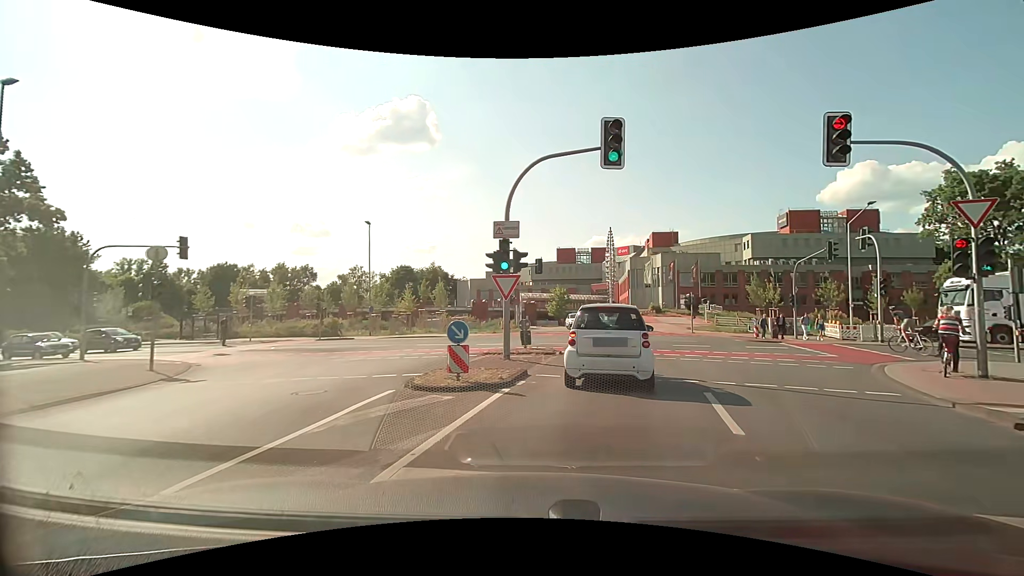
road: tertiary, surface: asphalt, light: Day
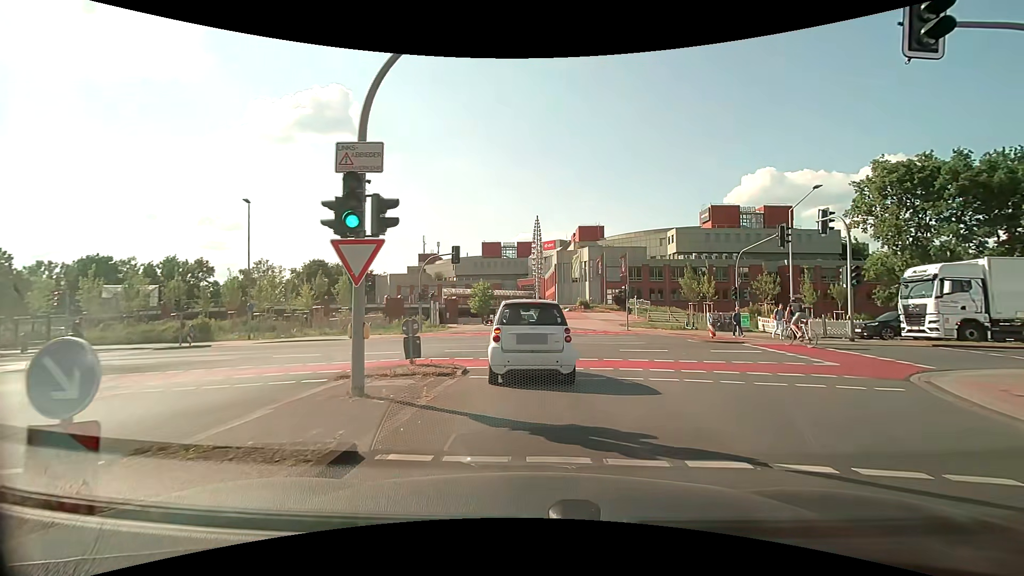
(+0.6, +6.2) m; +9°
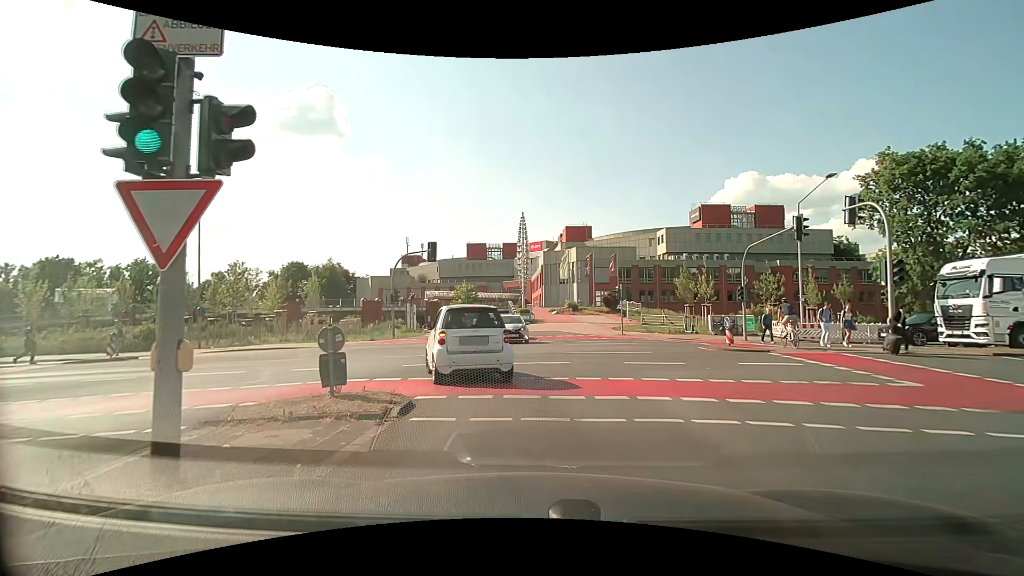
(+0.1, +3.6) m; +2°
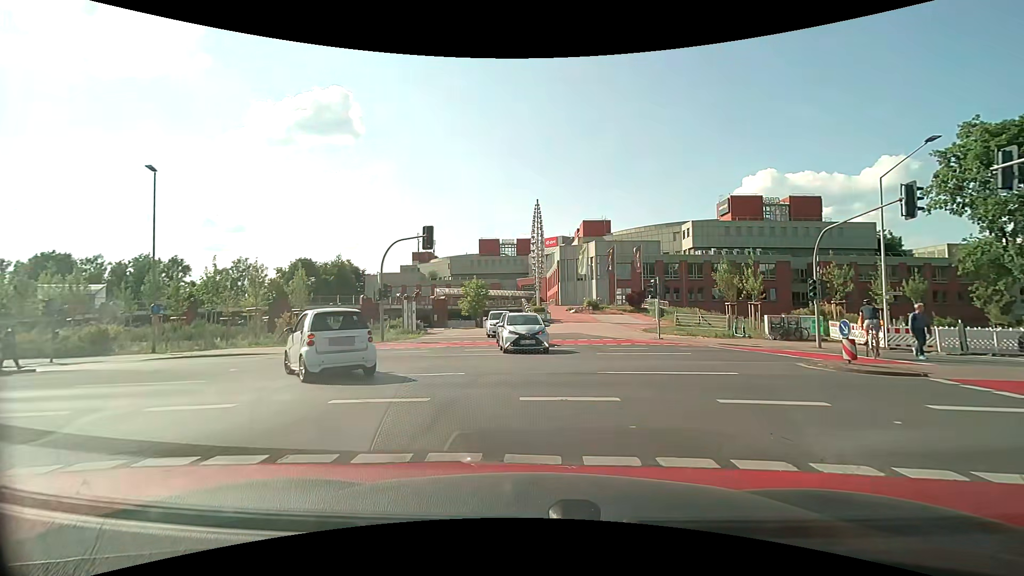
(0.0, +6.0) m; -2°
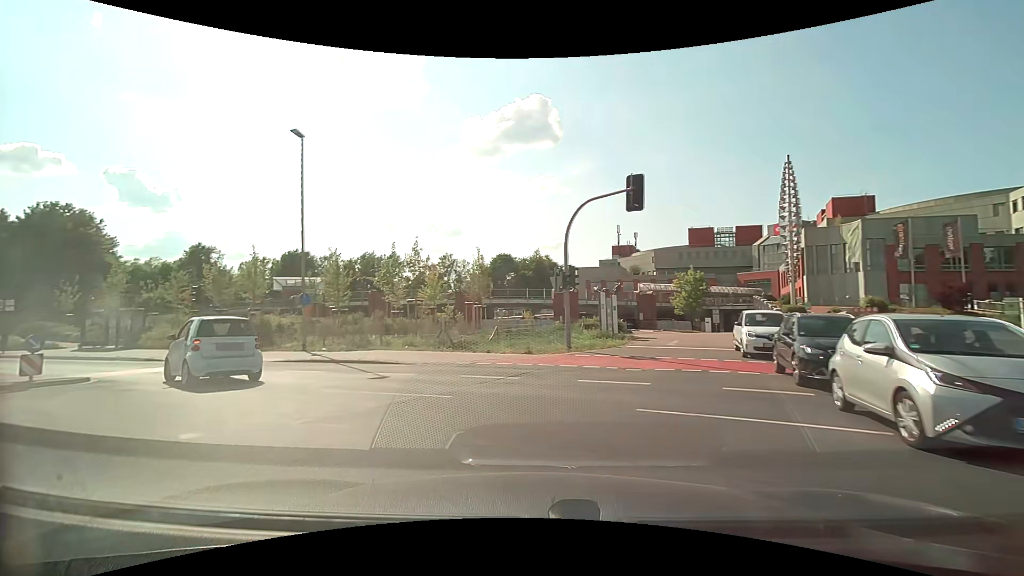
(-1.5, +10.2) m; -20°
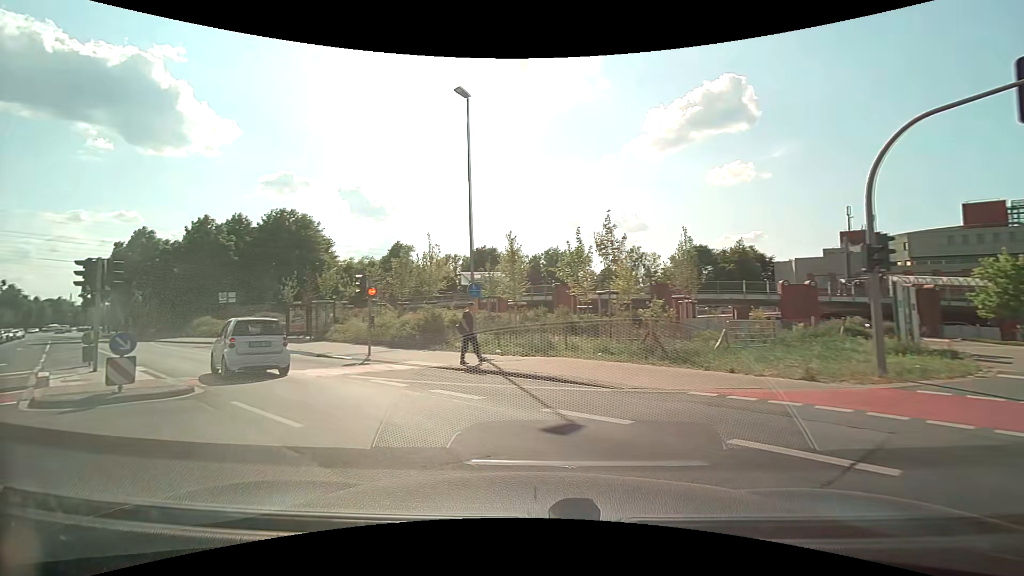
(-1.2, +6.0) m; -21°
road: secondary
(-3, +9) (-10, +17) (-17, +23) (-25, +30) (-32, +37) (-39, +44) (-47, +50) (-54, +57) (-62, +64) (-69, +70) m
